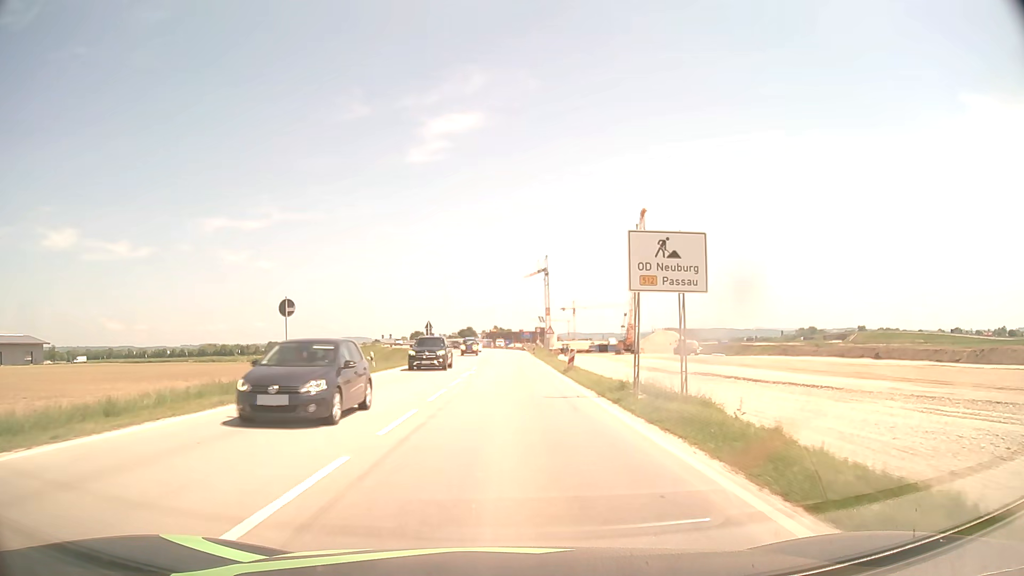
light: Day
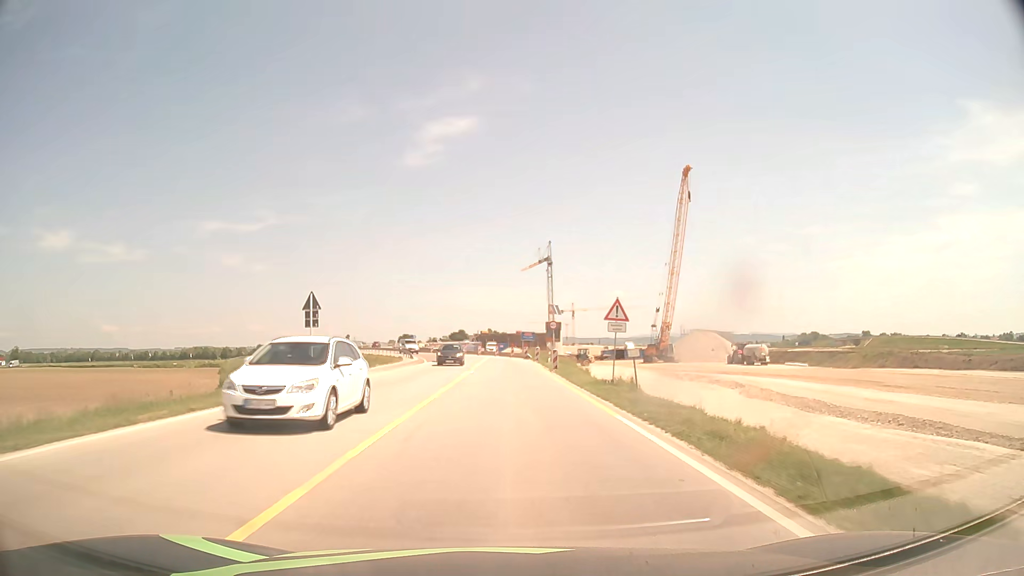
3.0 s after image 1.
(+0.1, +38.0) m; 0°
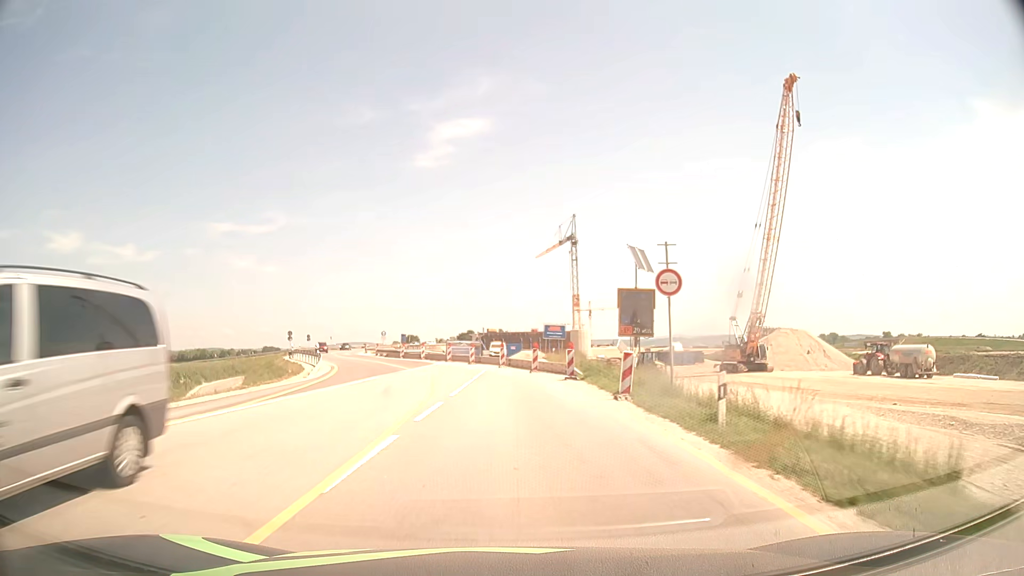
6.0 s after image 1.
(0.0, +38.1) m; -1°
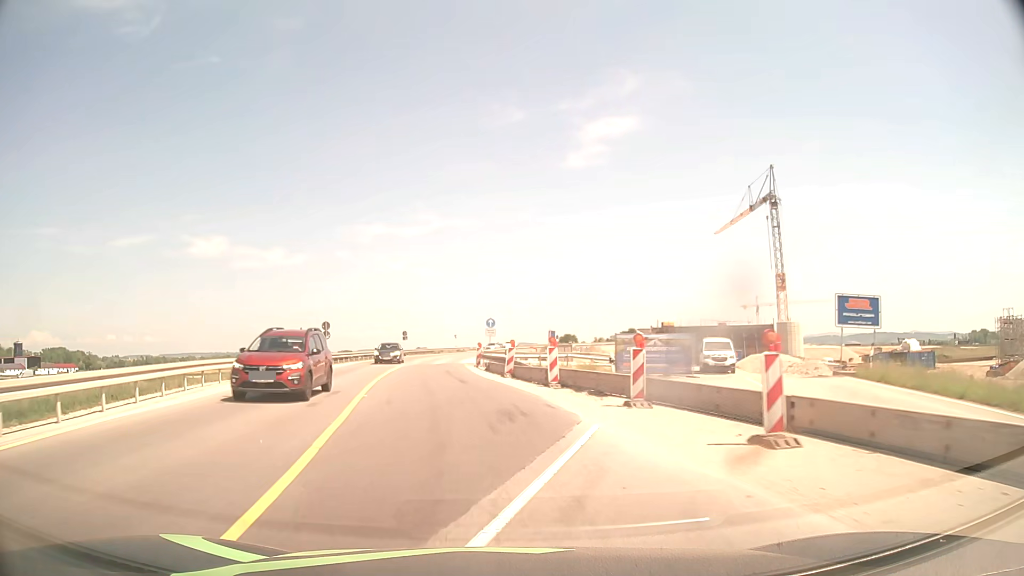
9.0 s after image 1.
(-3.2, +37.7) m; -13°
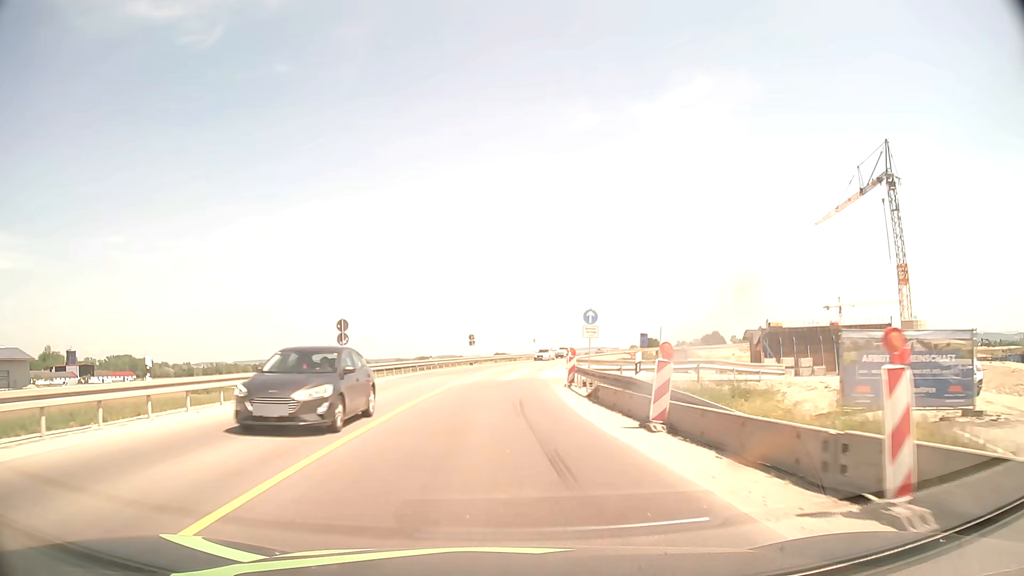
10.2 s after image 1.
(-1.1, +15.1) m; -7°
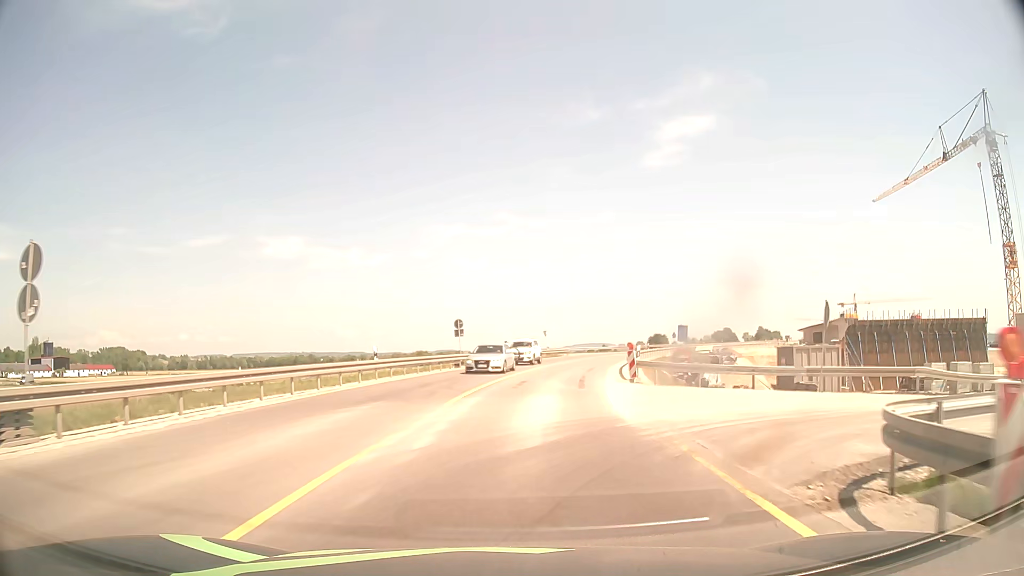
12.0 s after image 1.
(-0.4, +22.8) m; 0°
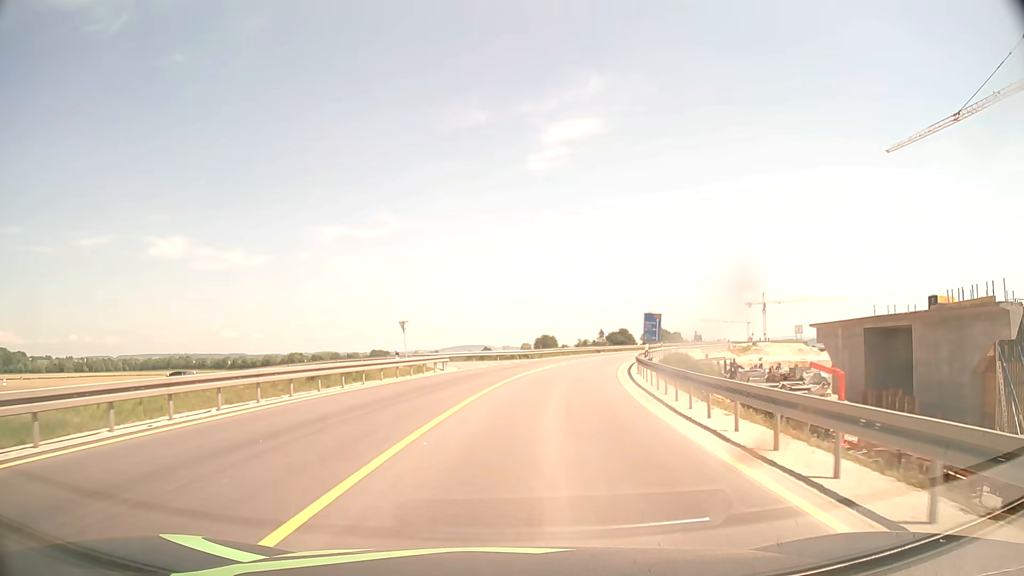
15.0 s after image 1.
(+3.3, +37.9) m; +10°
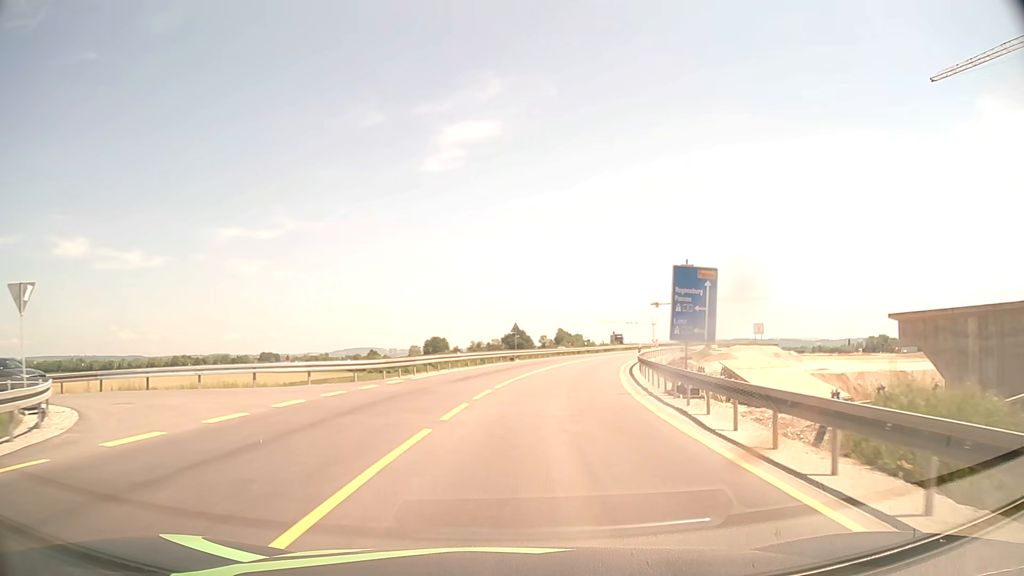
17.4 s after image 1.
(+2.4, +30.3) m; +9°
(0, +10) (+1, +20) (+2, +30) (+4, +40) (+7, +49) (+10, +59) (+13, +68) (+16, +78) (+20, +87) (+25, +96) m
